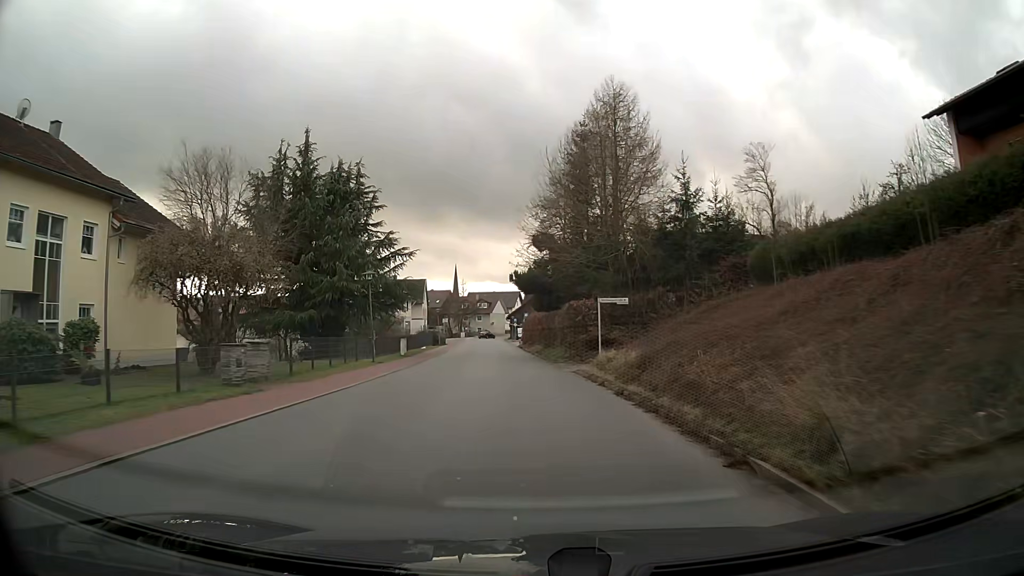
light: Day
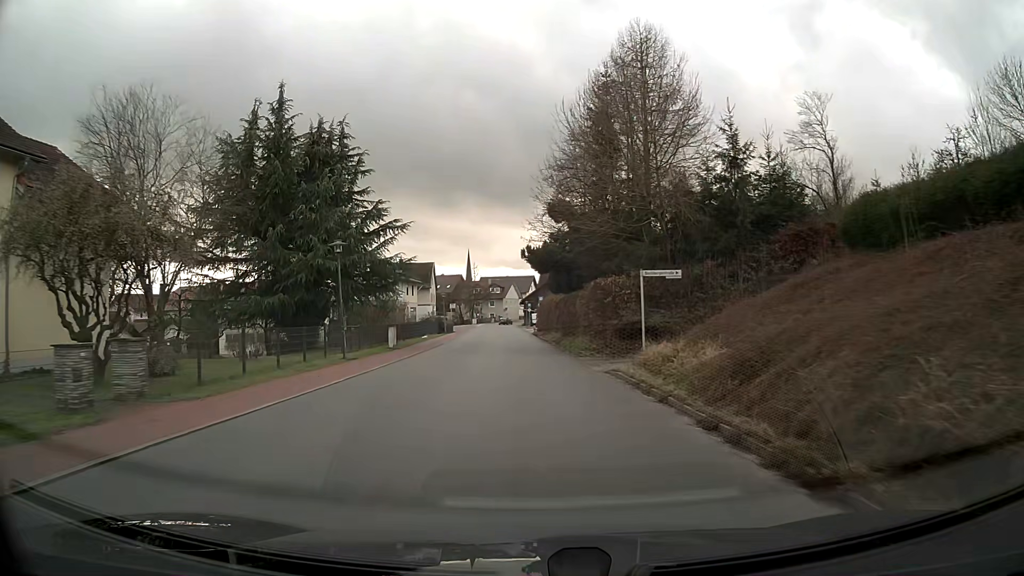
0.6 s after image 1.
(-0.1, +6.6) m; -1°
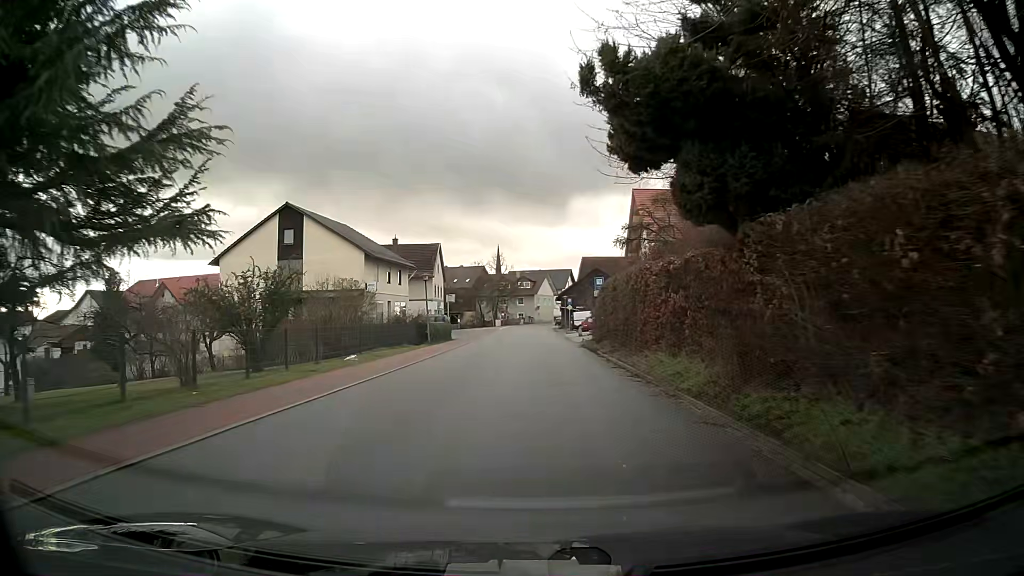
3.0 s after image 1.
(-0.6, +27.2) m; -2°
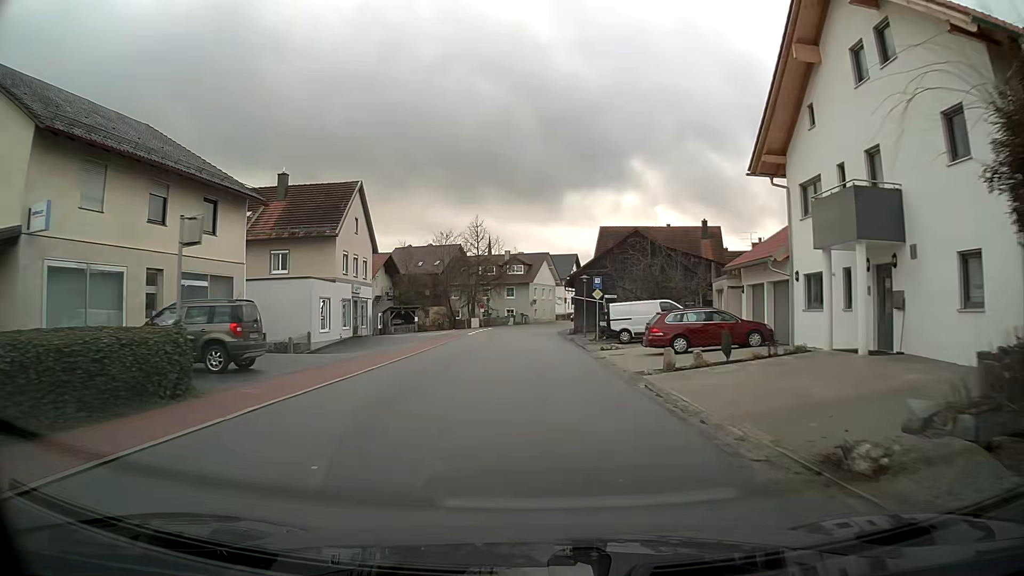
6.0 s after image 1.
(0.0, +34.6) m; 0°
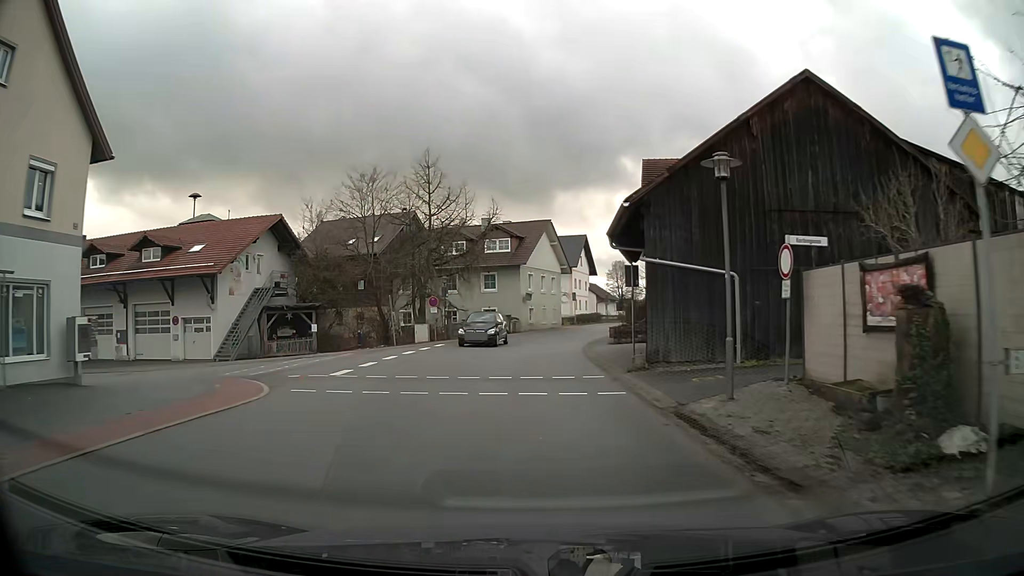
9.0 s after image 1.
(+0.2, +32.0) m; +1°
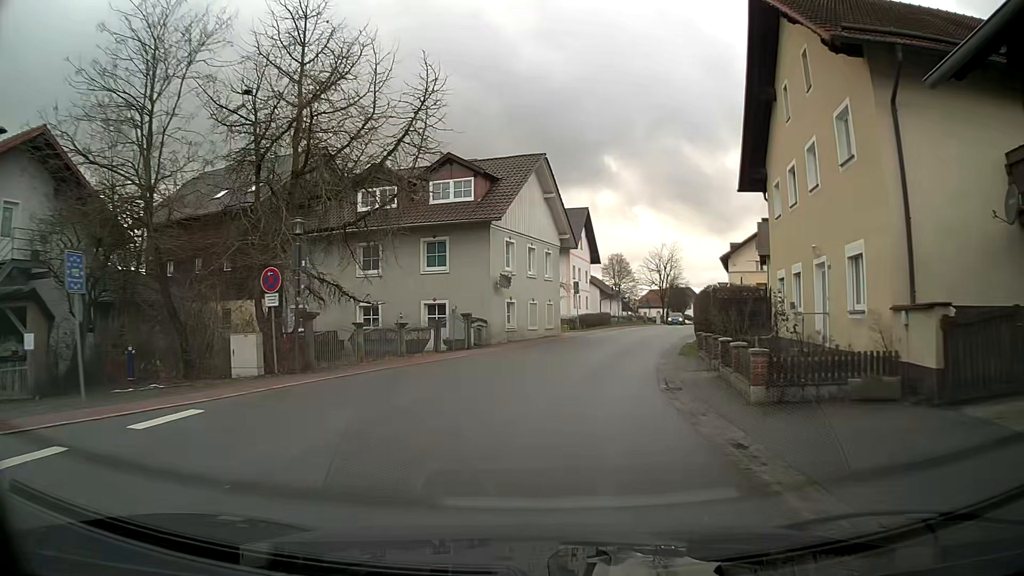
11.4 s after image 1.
(+0.1, +23.5) m; +2°
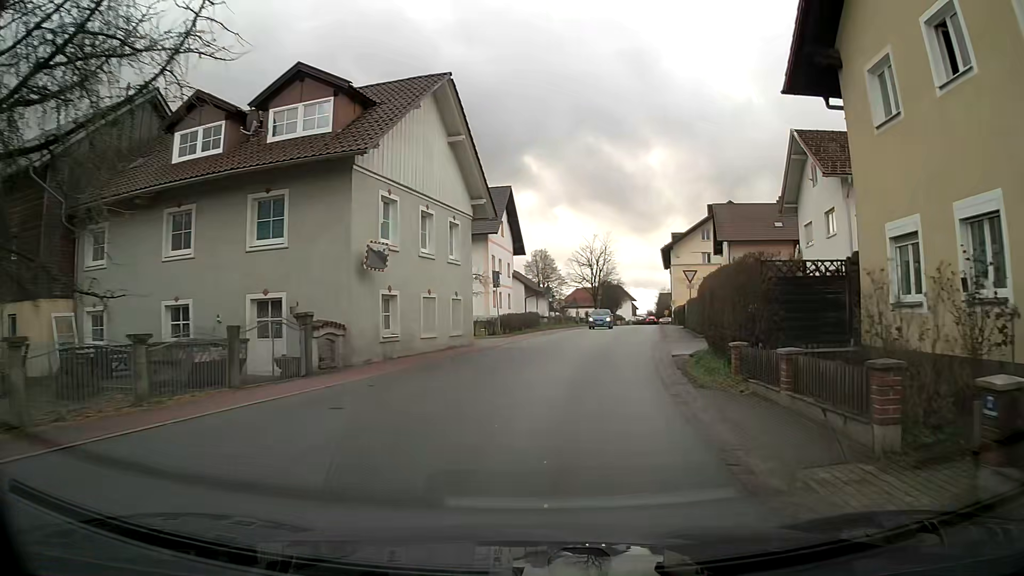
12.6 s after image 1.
(+0.7, +11.6) m; +8°
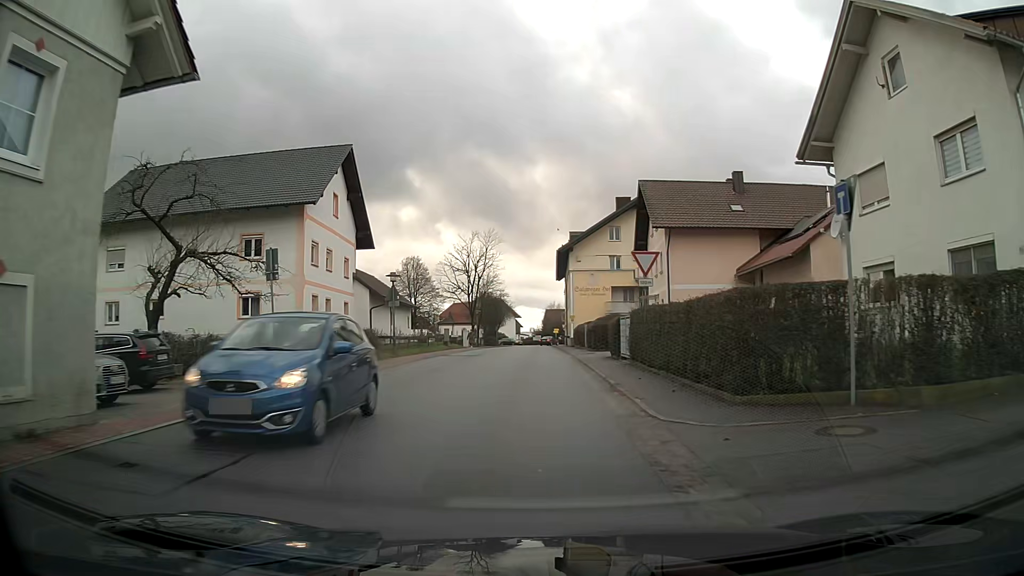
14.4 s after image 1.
(+1.5, +17.8) m; +9°
(0, +10) (0, +20) (0, +30) (0, +40) (0, +50) (0, +60) (0, +70) (0, +80) (0, +90) (+2, +100) m
